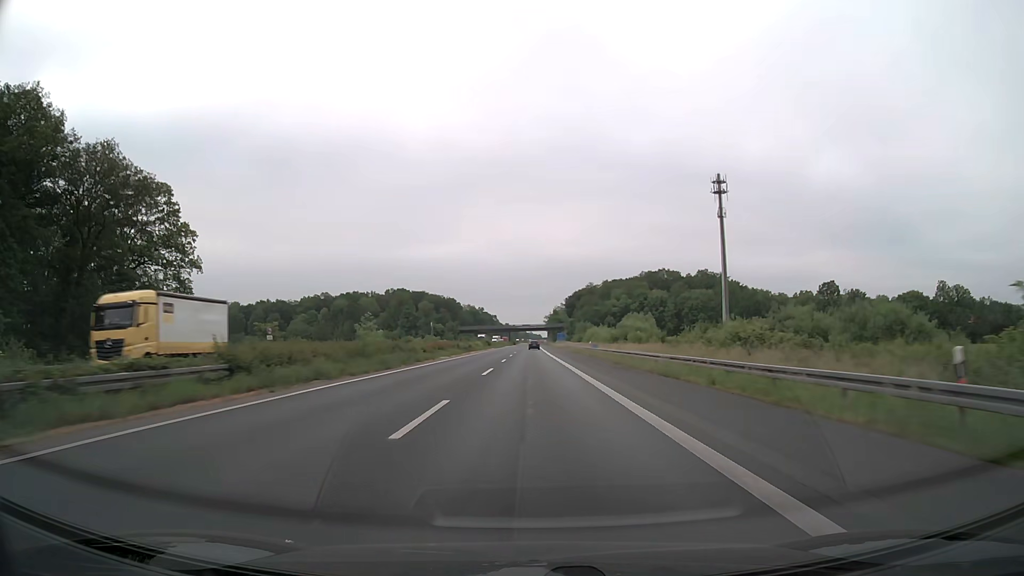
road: motorway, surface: asphalt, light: Day
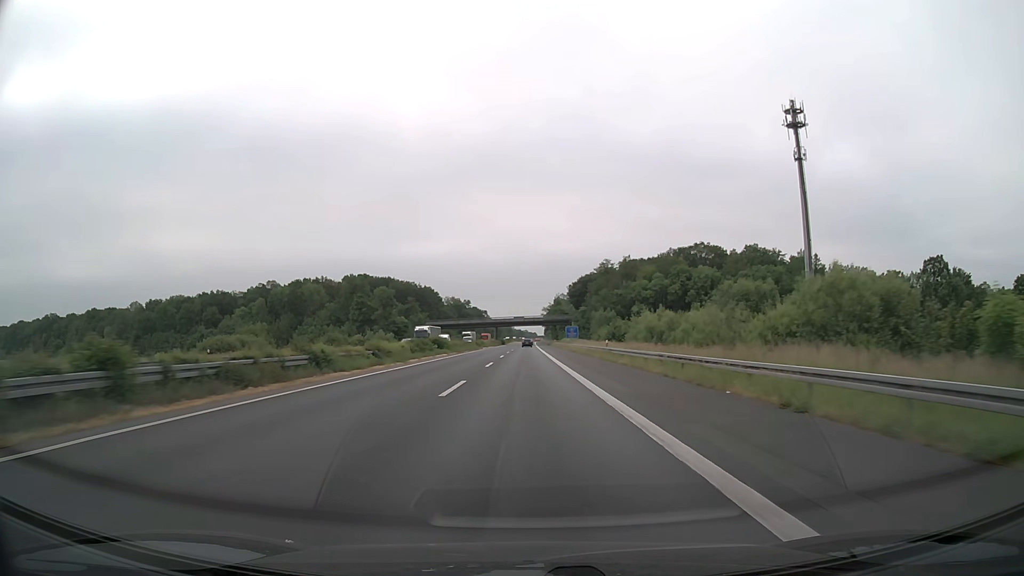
(+0.5, +63.2) m; +1°
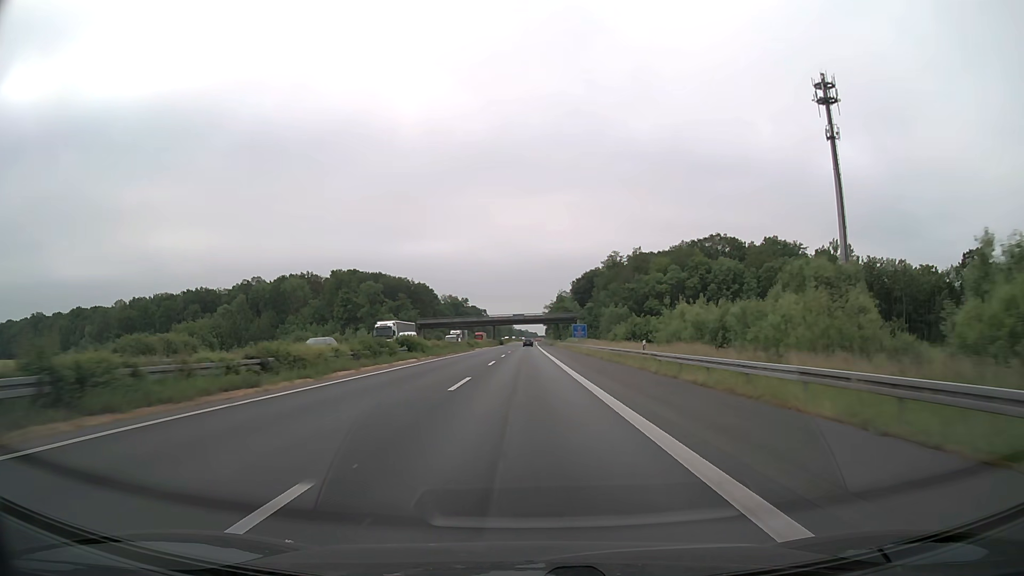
(0.0, +15.8) m; 0°
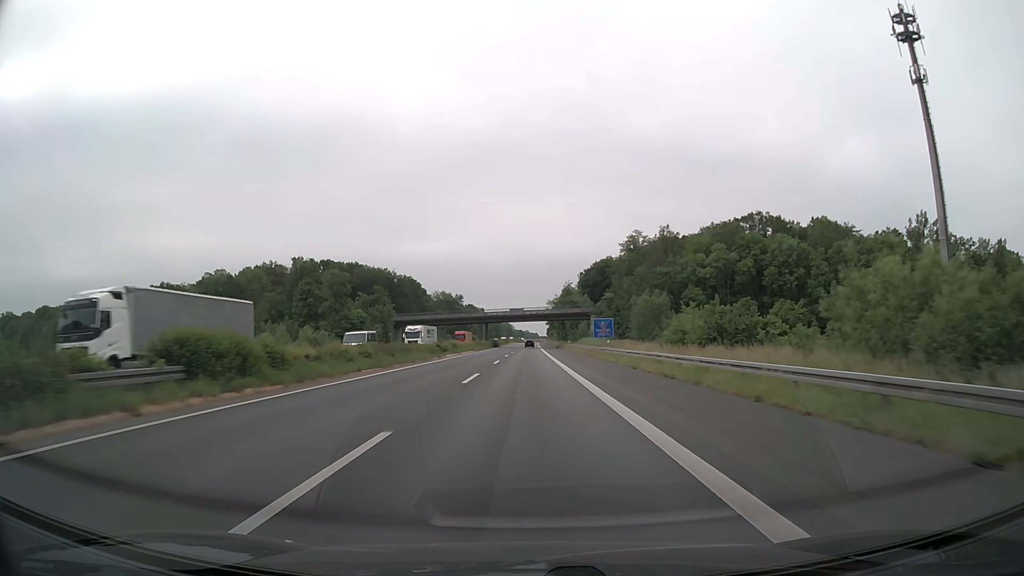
(0.0, +31.6) m; 0°
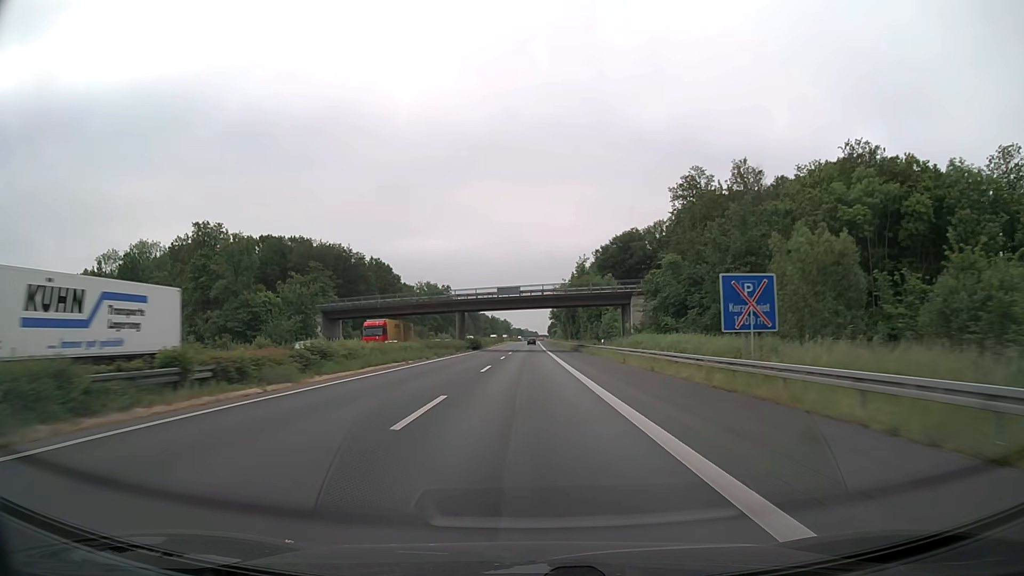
(0.0, +47.4) m; 0°
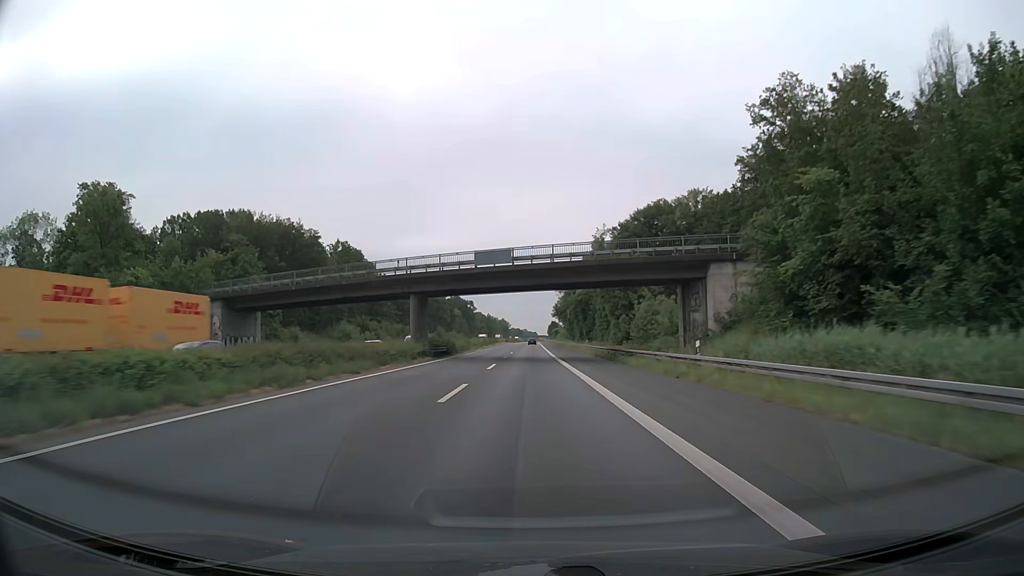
(0.0, +31.6) m; 0°
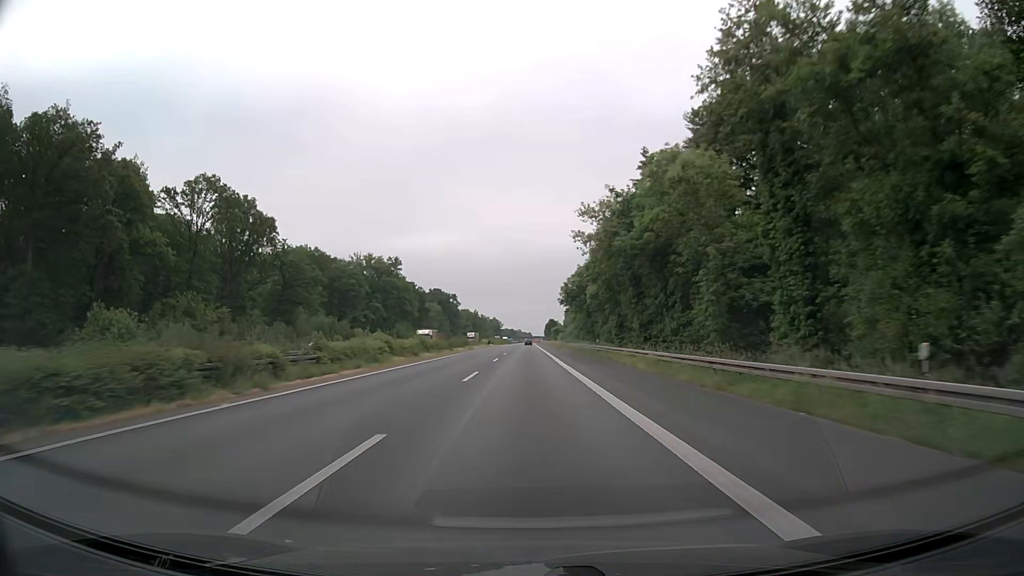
(+0.4, +63.2) m; +1°
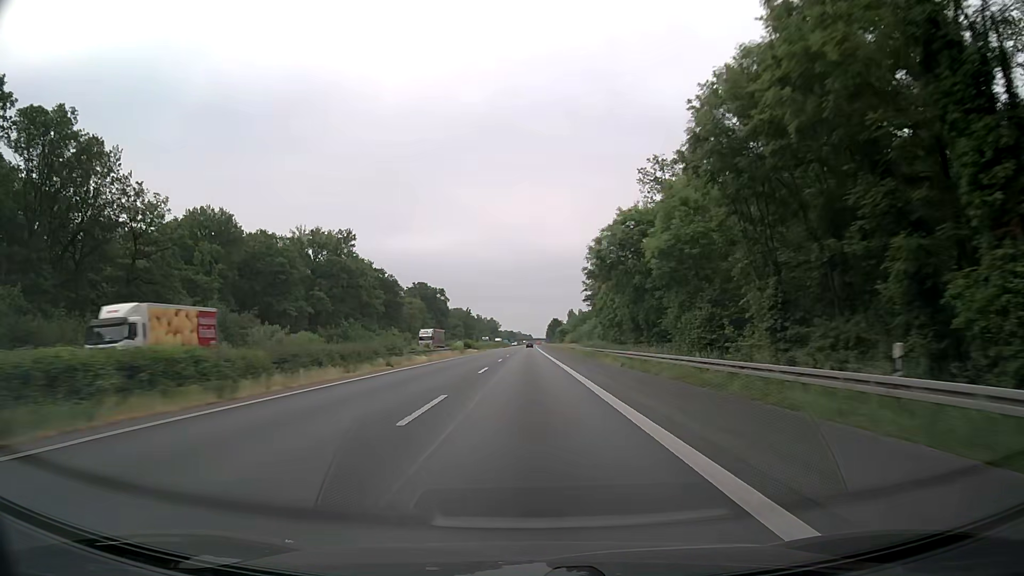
(-0.3, +47.4) m; 0°
(0, +10) (0, +20) (0, +30) (0, +40) (0, +50) (0, +60) (0, +70) (0, +80) (0, +90) (0, +100) m
